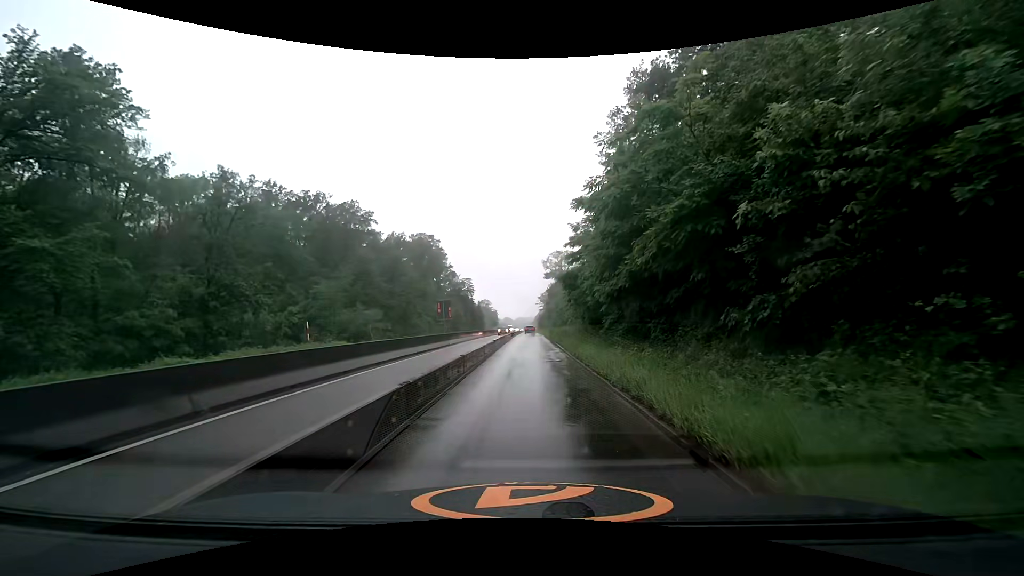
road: trunk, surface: asphalt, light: Day
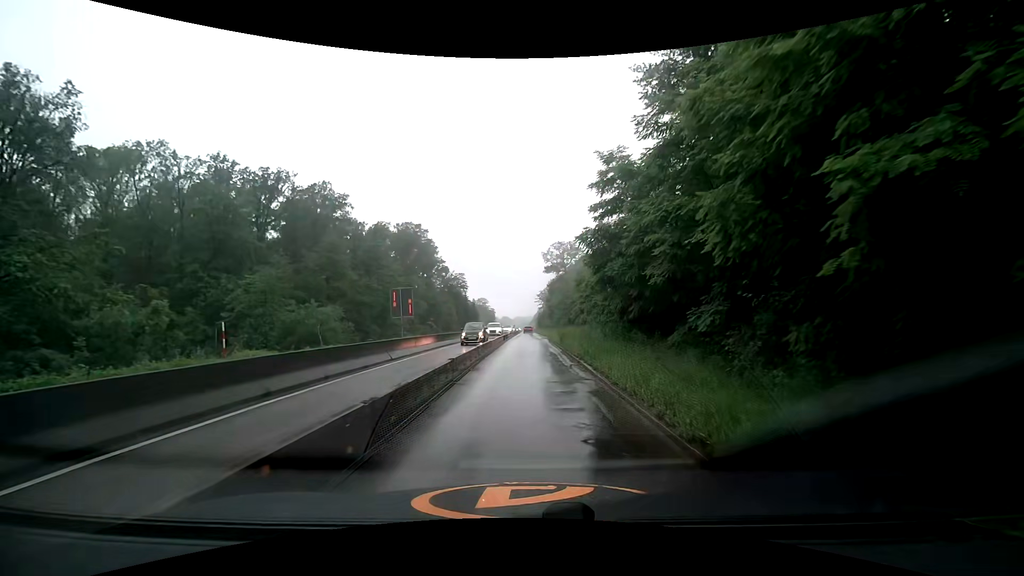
(+0.2, +13.4) m; +1°
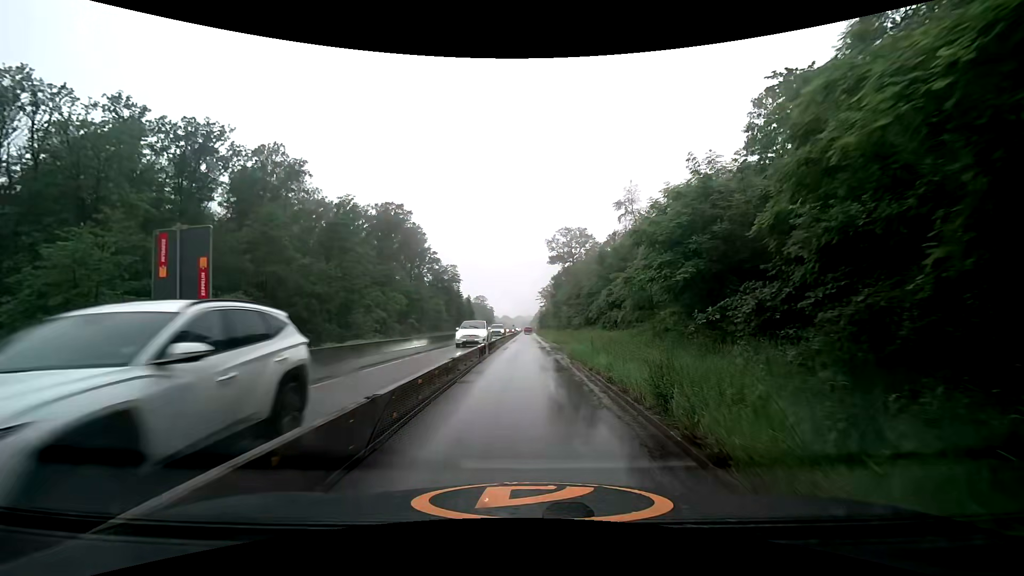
(-0.1, +17.8) m; 0°
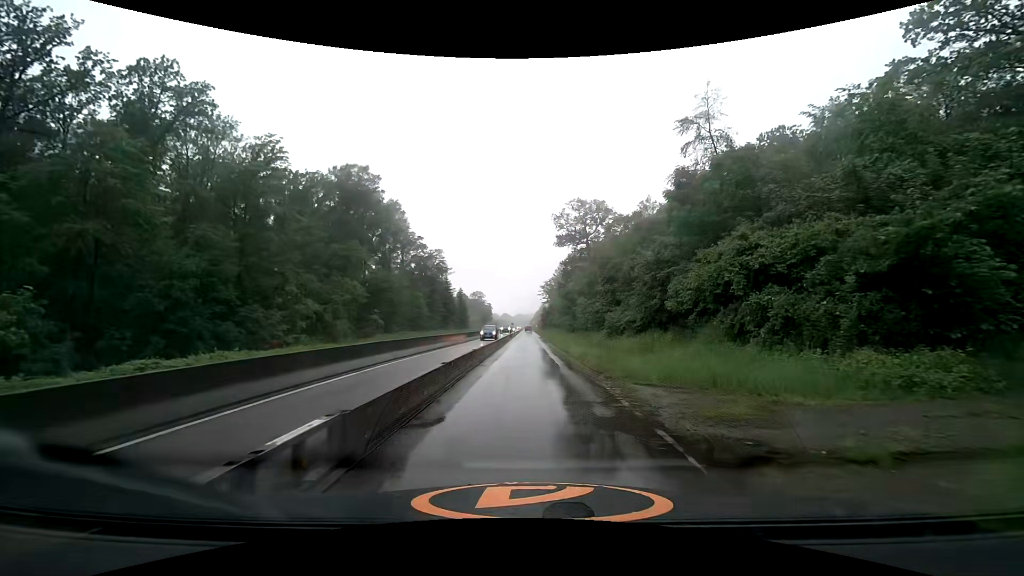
(-0.1, +22.4) m; -1°
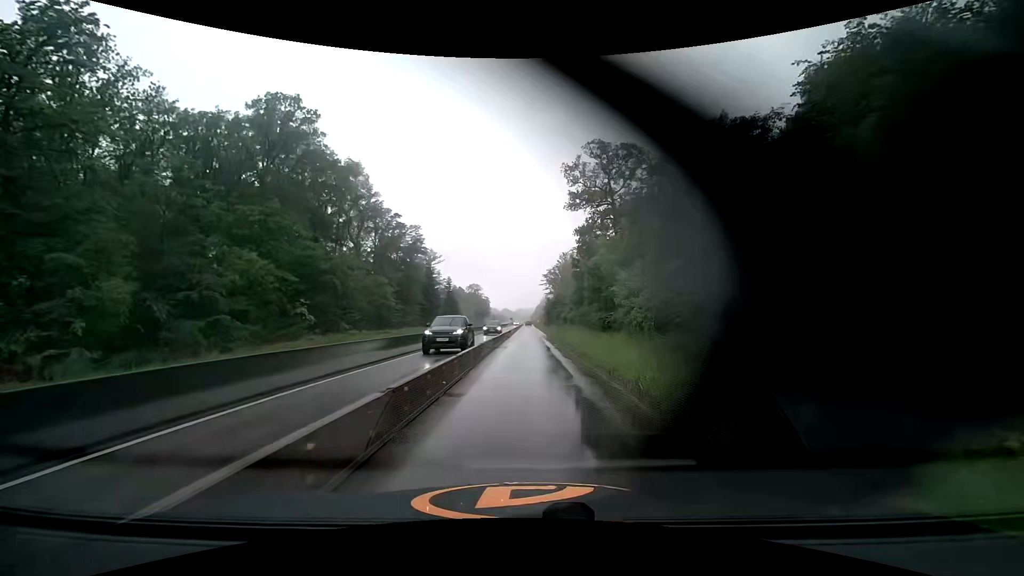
(0.0, +22.7) m; 0°
